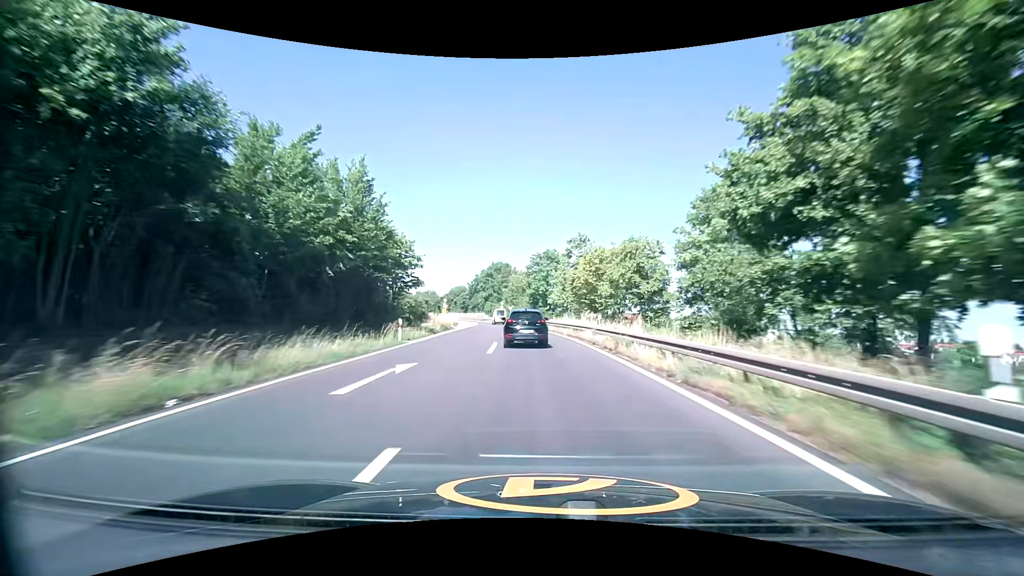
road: trunk_link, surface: asphalt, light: Day
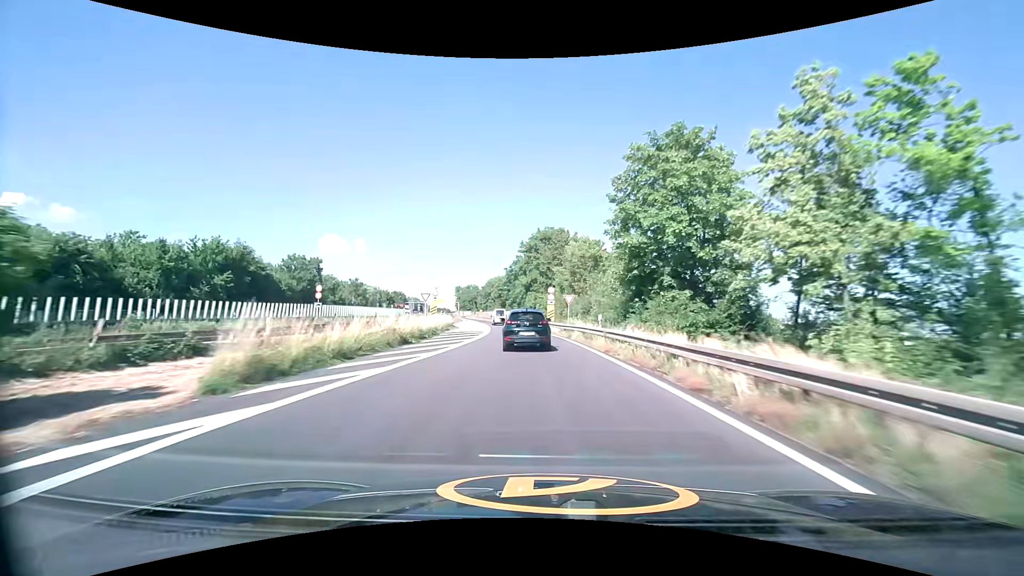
(-2.9, +49.5) m; -6°
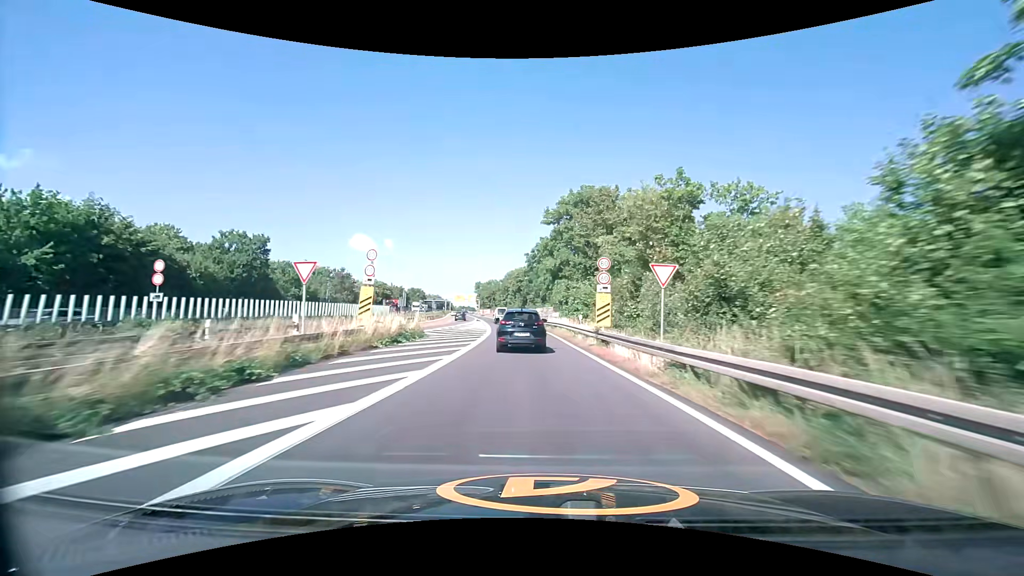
(-0.5, +24.3) m; -3°
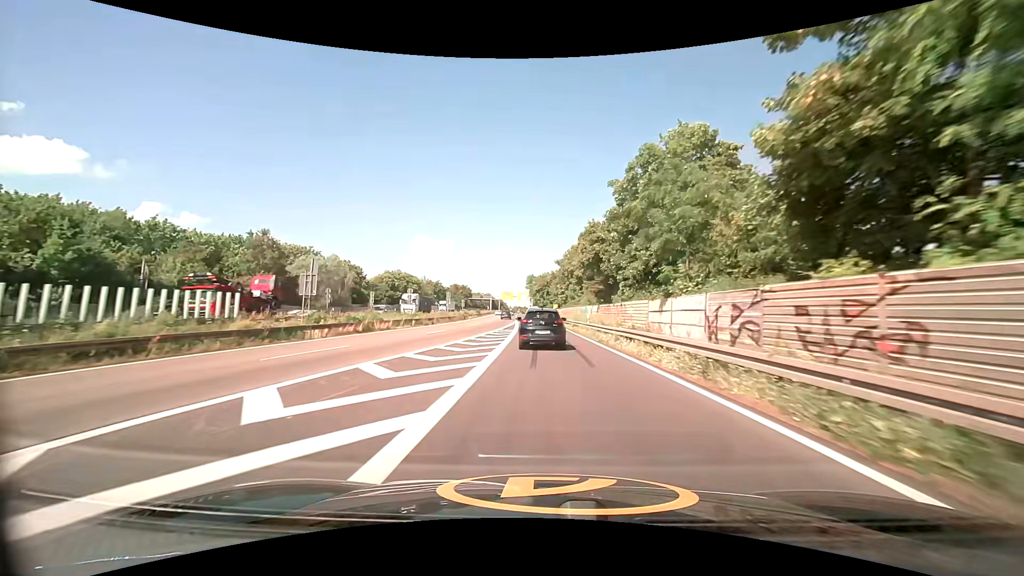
(-3.4, +46.4) m; -7°
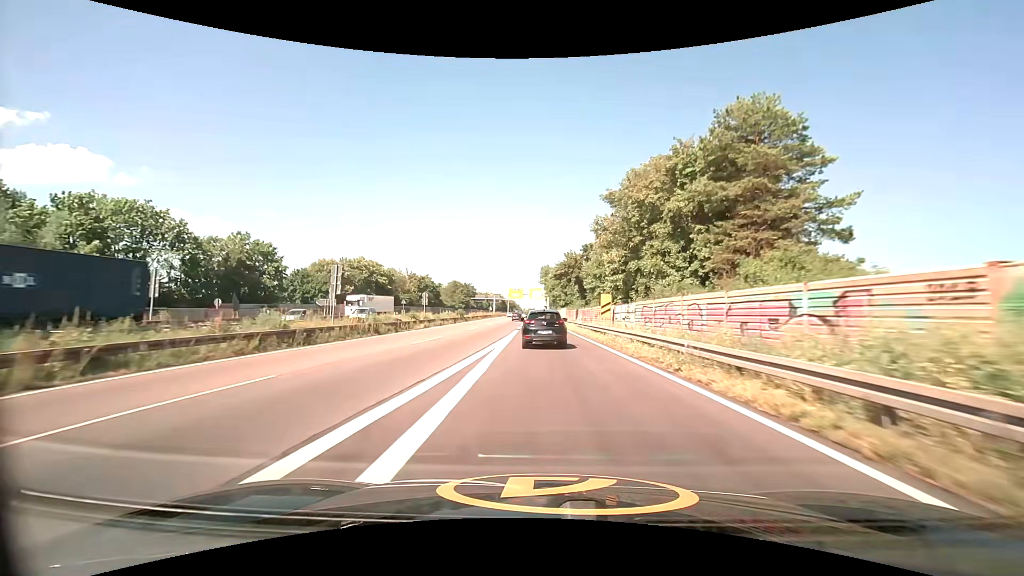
(-0.9, +45.8) m; -2°
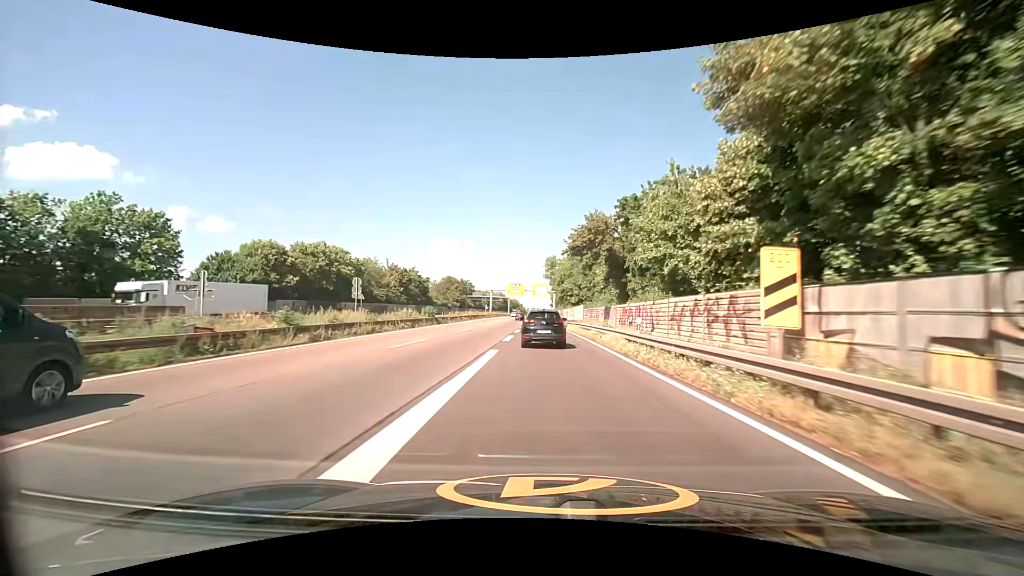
(-0.2, +22.8) m; -1°
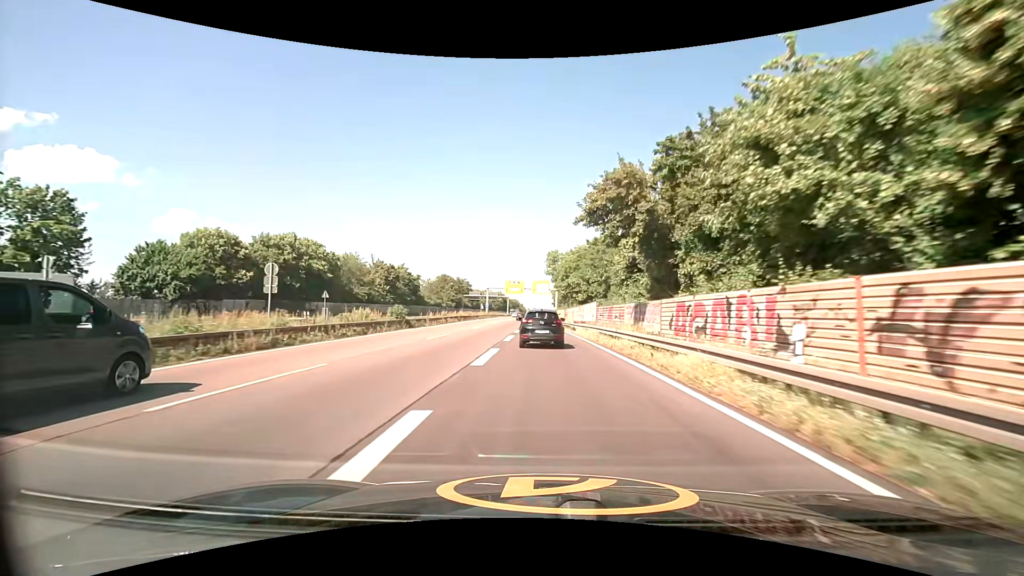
(0.0, +11.4) m; 0°
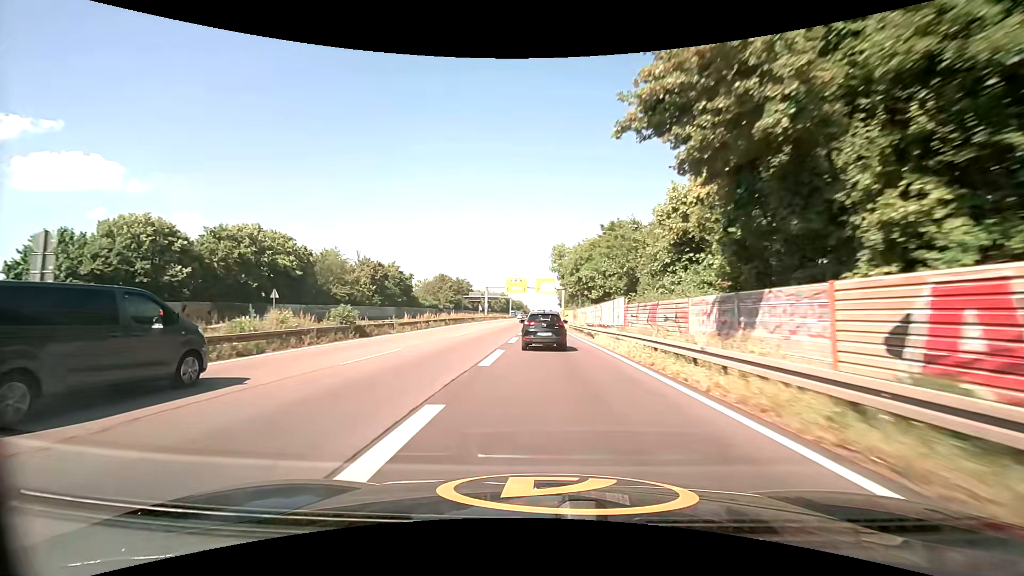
(0.0, +11.4) m; -1°
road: trunk
(0, +10) (0, +20) (0, +30) (-1, +40) (-1, +50) (-1, +60) (-2, +70) (-2, +80) (-3, +90) (-3, +100) m
